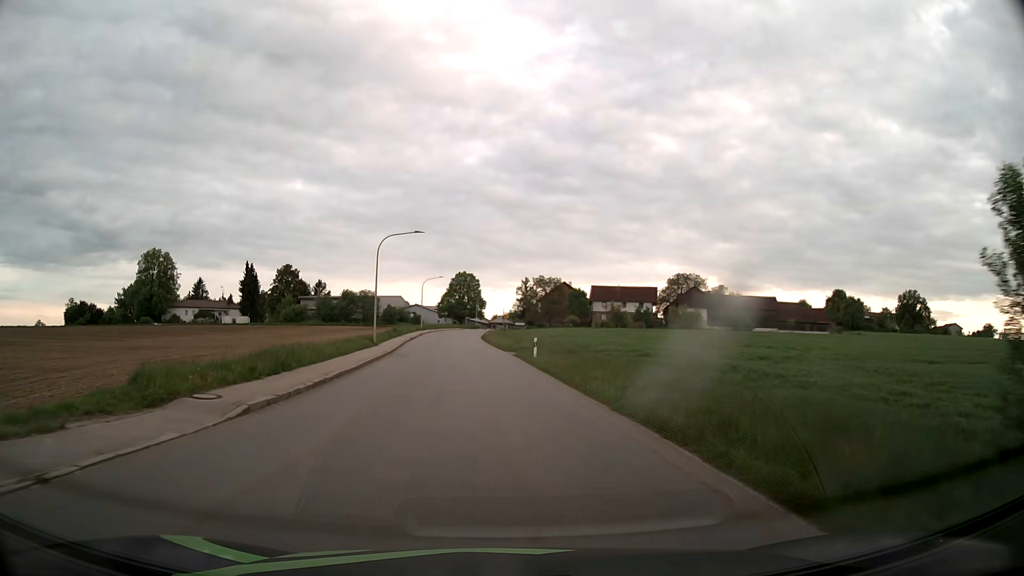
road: tertiary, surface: asphalt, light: Day
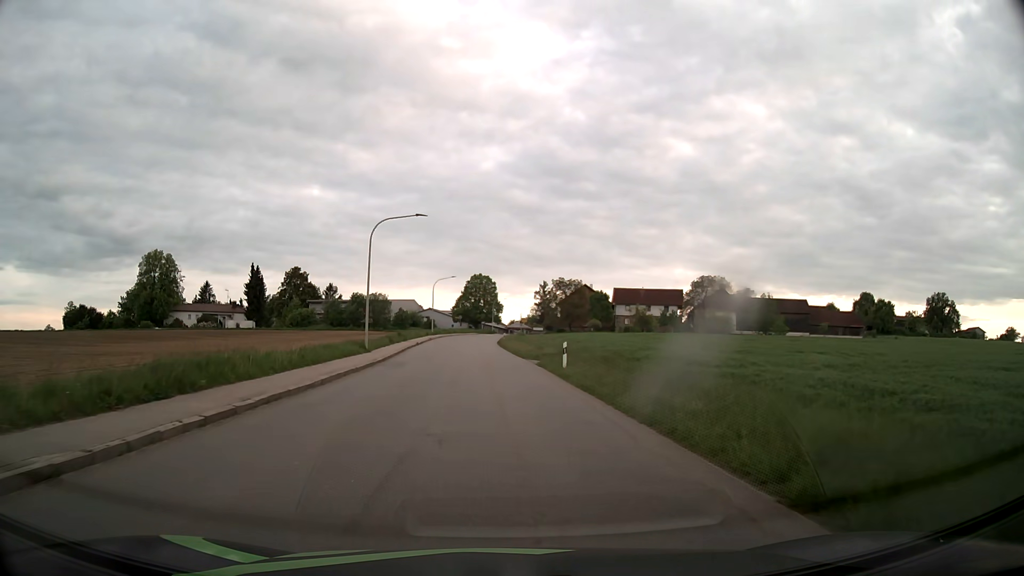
(-0.1, +7.4) m; -2°
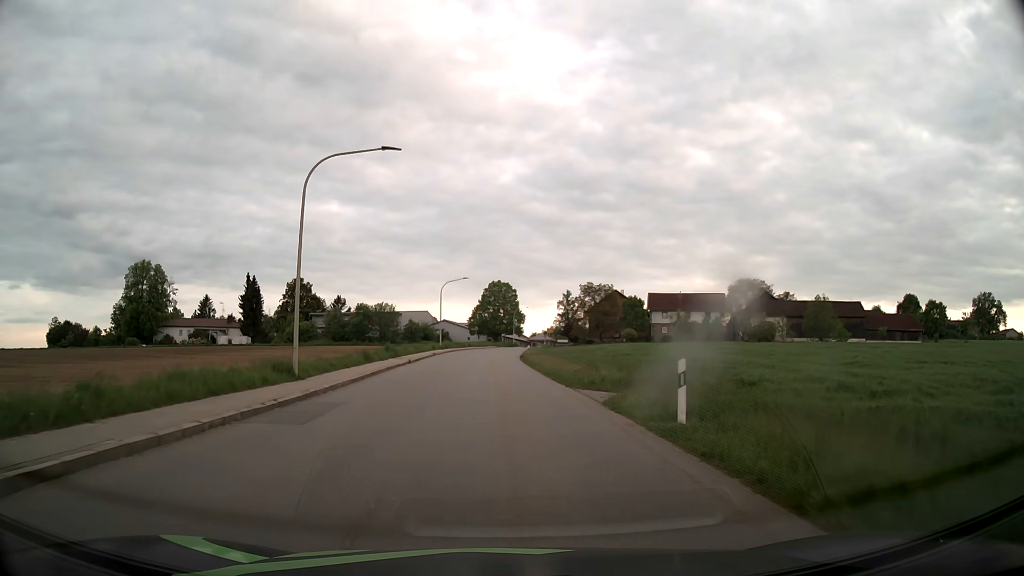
(-0.2, +14.8) m; -2°
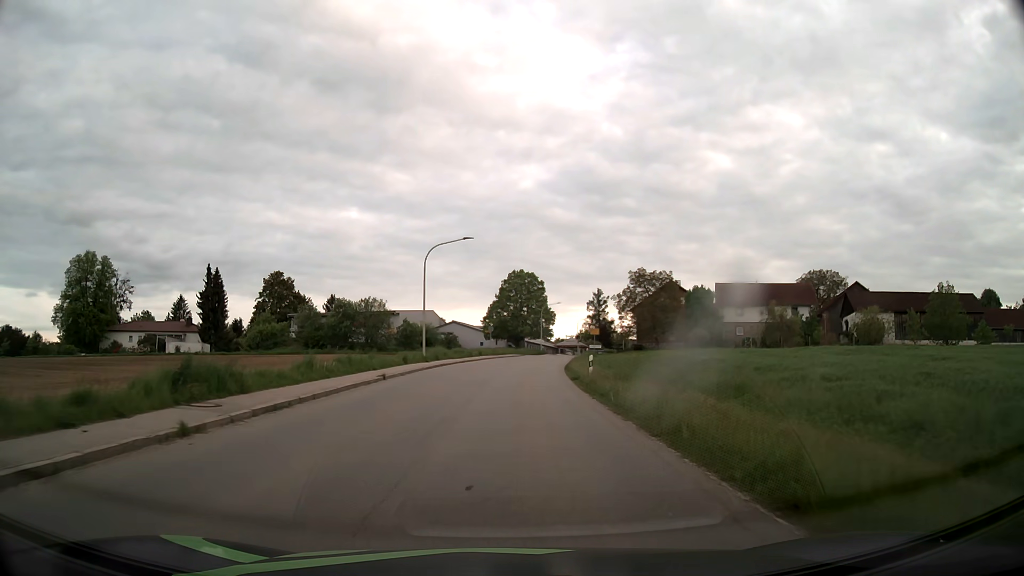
(-0.8, +29.4) m; -2°
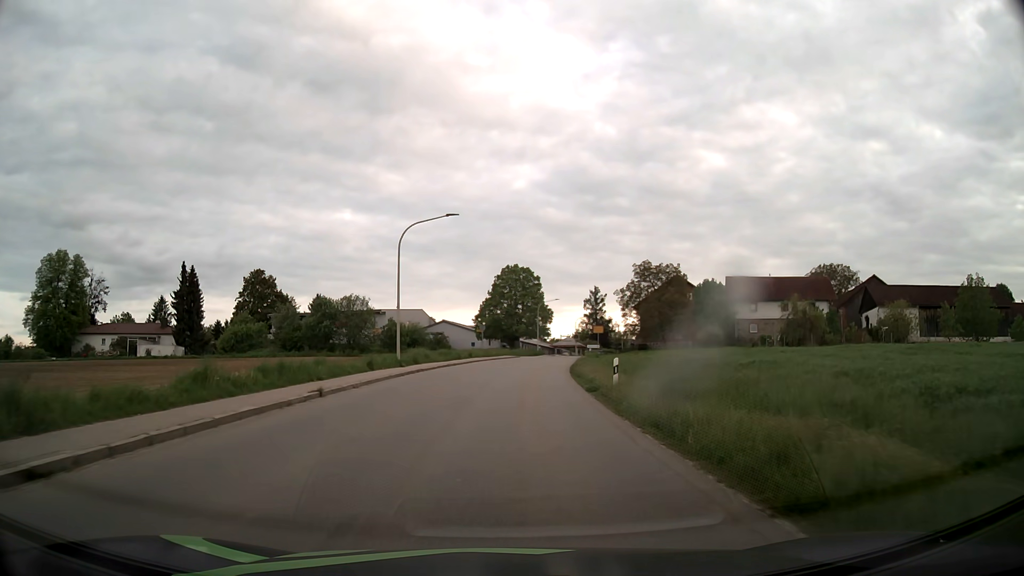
(0.0, +7.4) m; +1°
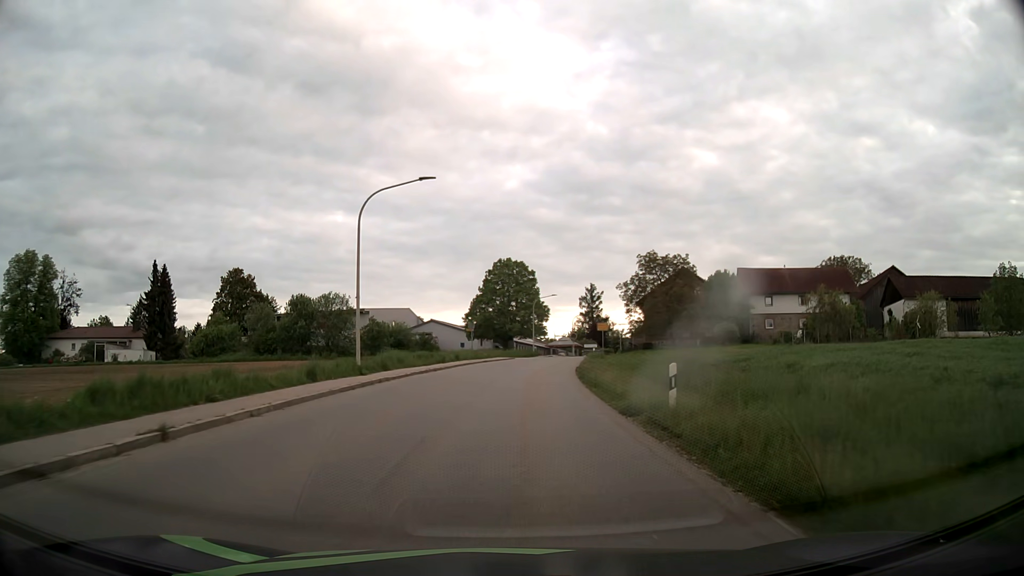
(0.0, +7.5) m; +1°
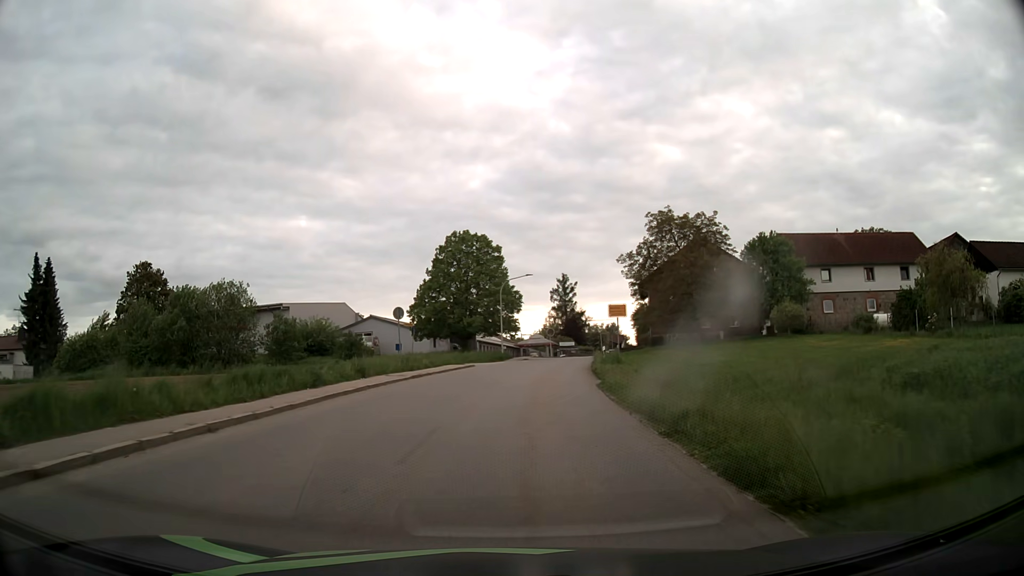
(+0.5, +22.5) m; +3°
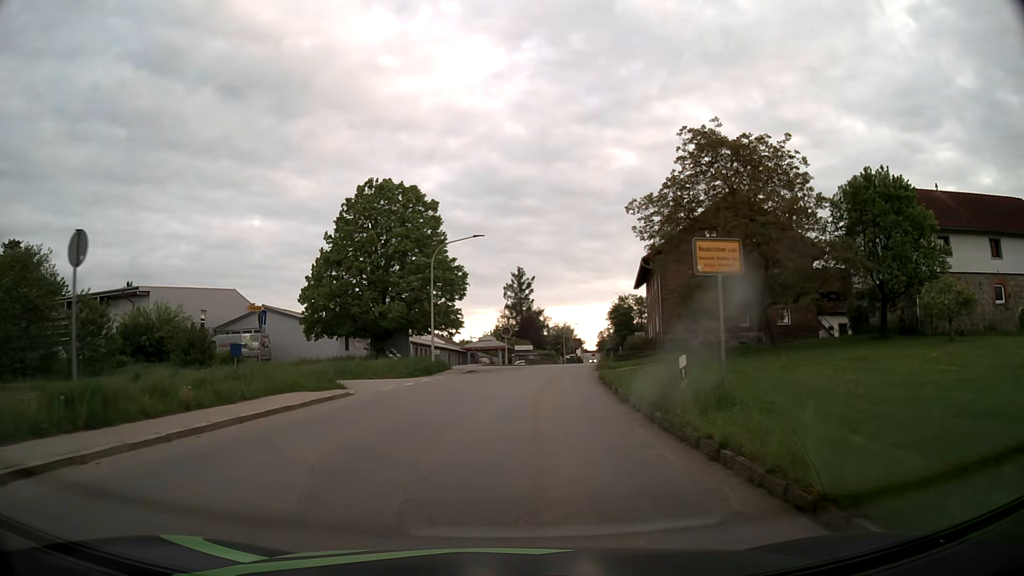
(+0.7, +22.7) m; +4°
(0, +10) (+1, +20) (+2, +30) (+3, +40) (+4, +50) (+6, +60) (+7, +70) (+9, +79) (+11, +89) (+13, +99) m
